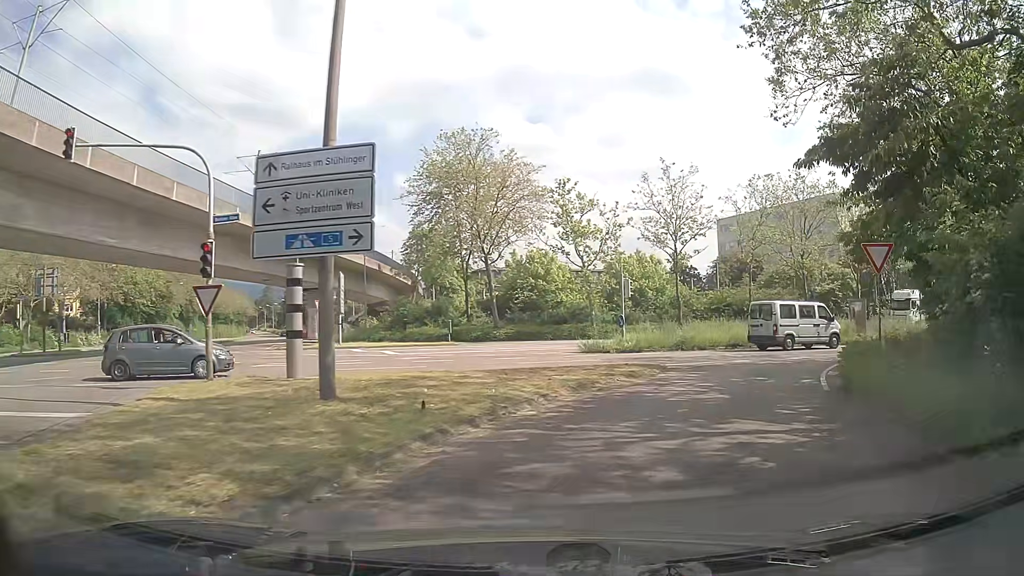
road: secondary_link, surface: asphalt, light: Day
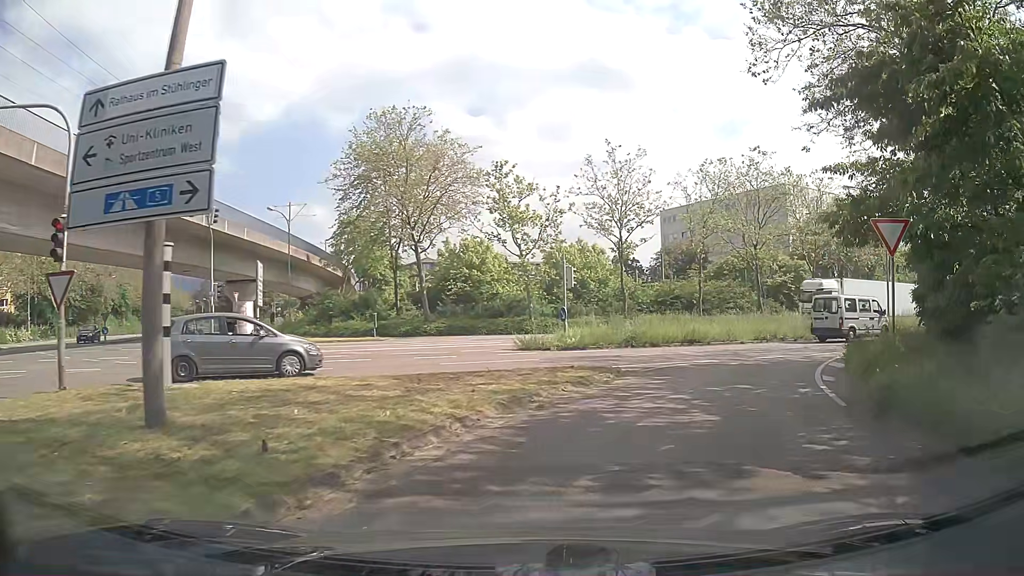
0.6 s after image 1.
(+0.2, +3.4) m; +4°
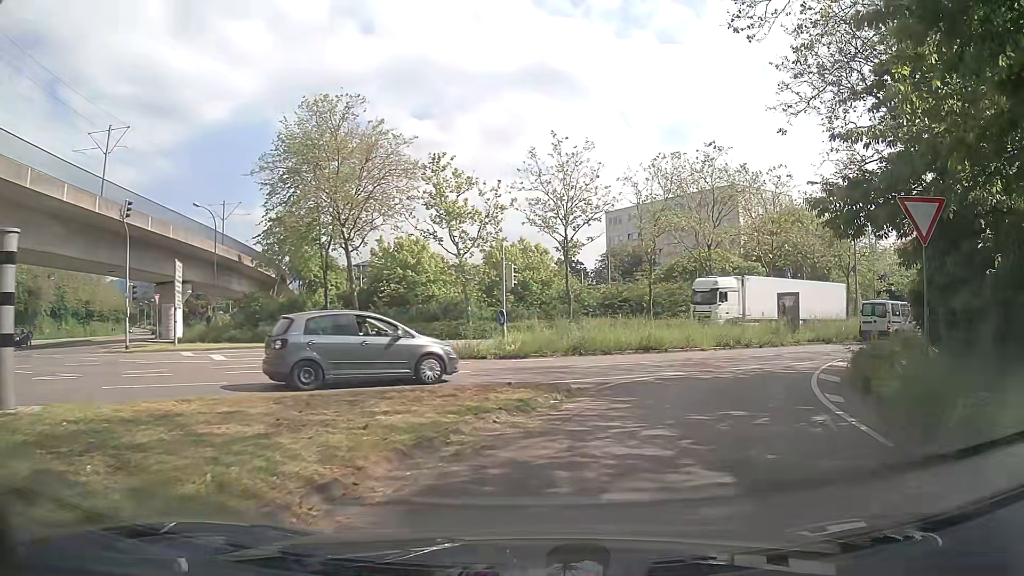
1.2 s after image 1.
(+0.2, +3.1) m; +5°
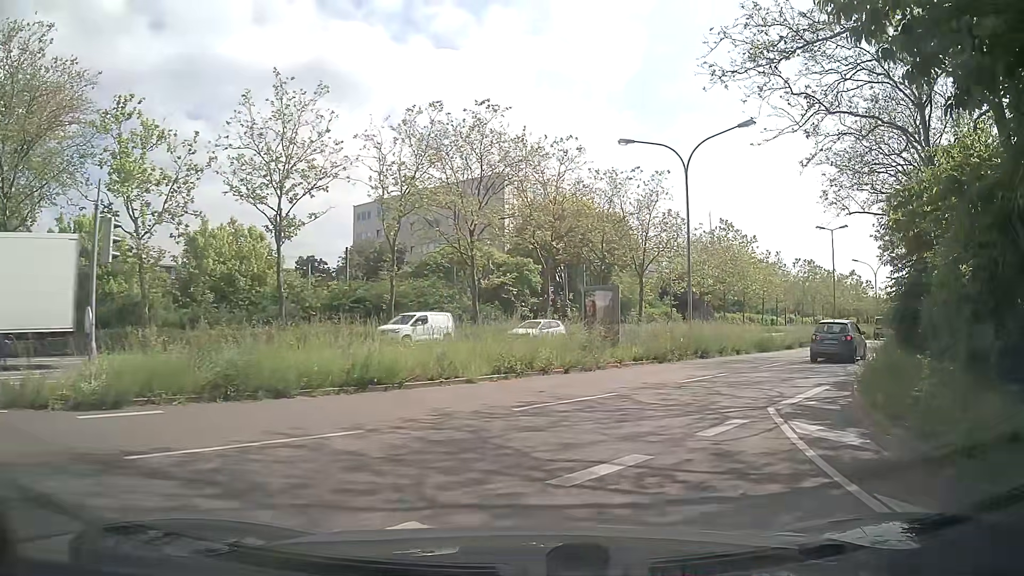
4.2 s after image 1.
(+2.2, +11.7) m; +23°
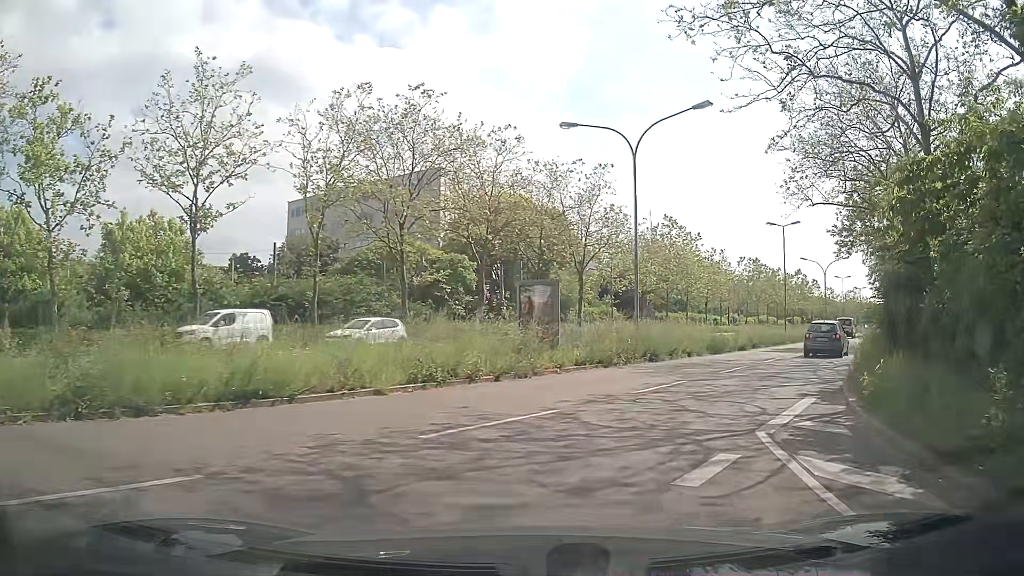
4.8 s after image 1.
(+0.2, +2.8) m; +7°
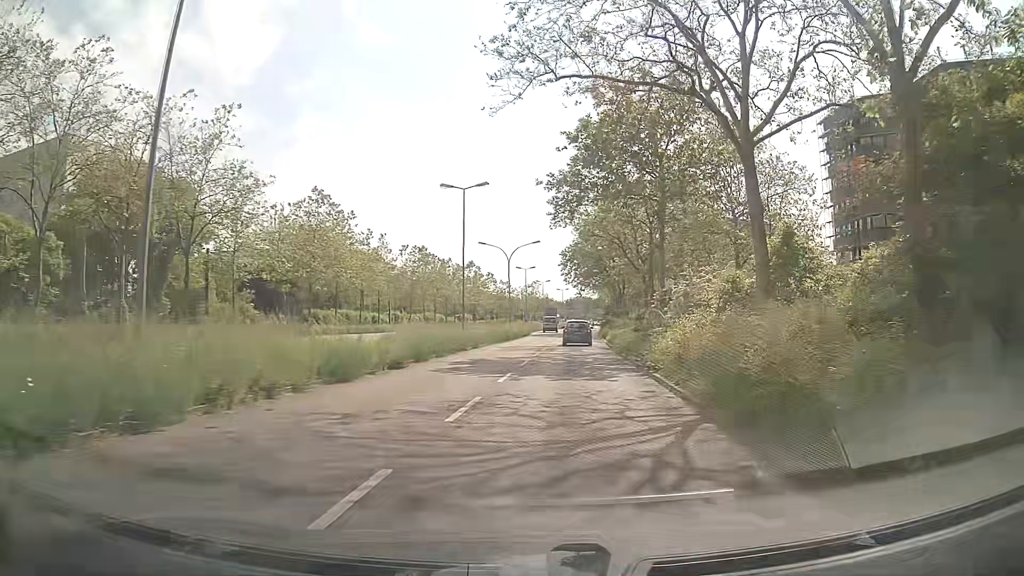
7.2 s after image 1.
(+4.1, +15.2) m; +27°
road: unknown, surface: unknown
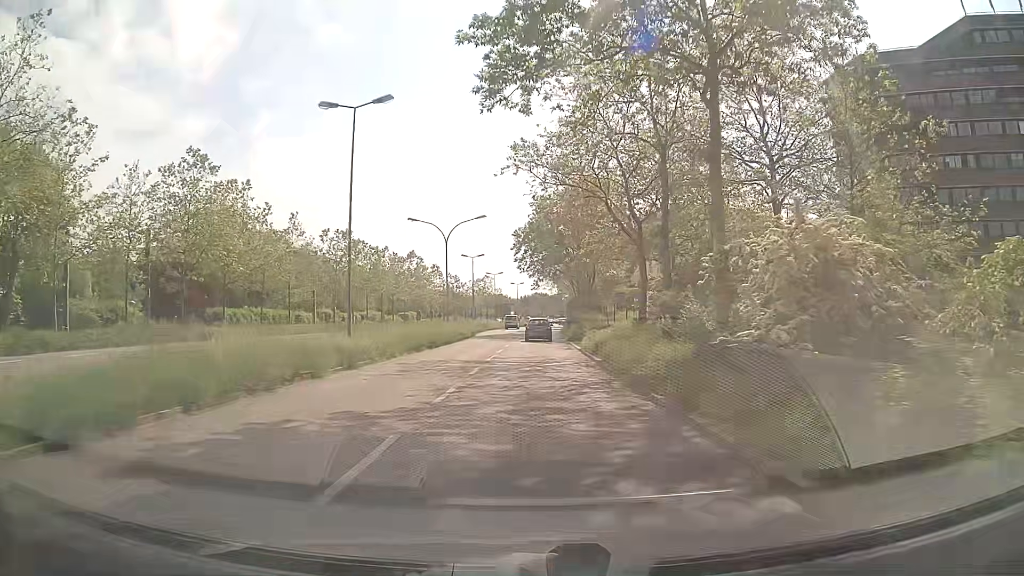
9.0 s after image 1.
(+0.9, +16.3) m; +4°
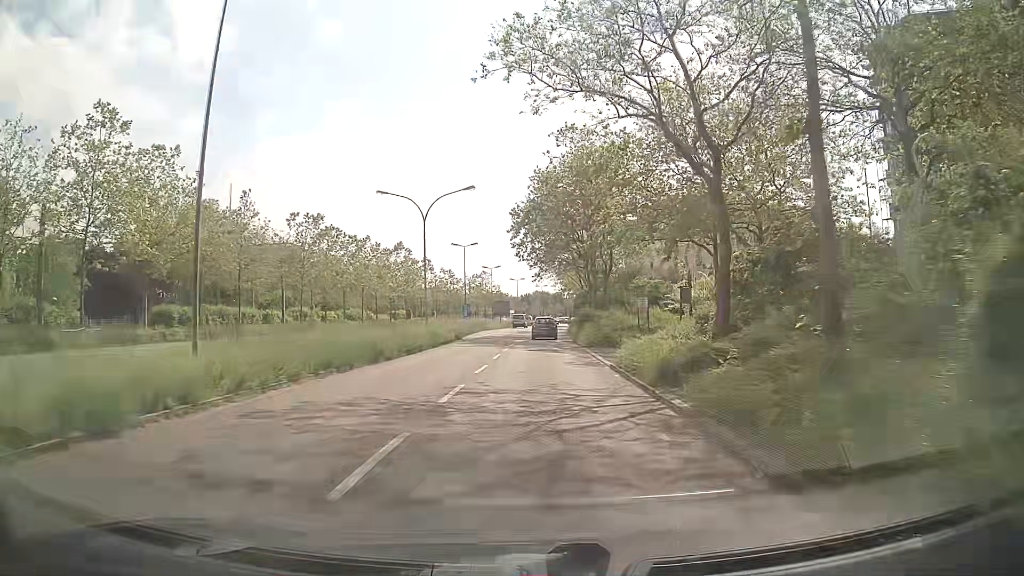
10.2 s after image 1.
(-0.1, +12.0) m; -1°
(0, +10) (0, +20) (0, +30) (+1, +40) (+1, +50) (+2, +60) (+2, +70) (+3, +80) (+4, +90) (+5, +100) m
